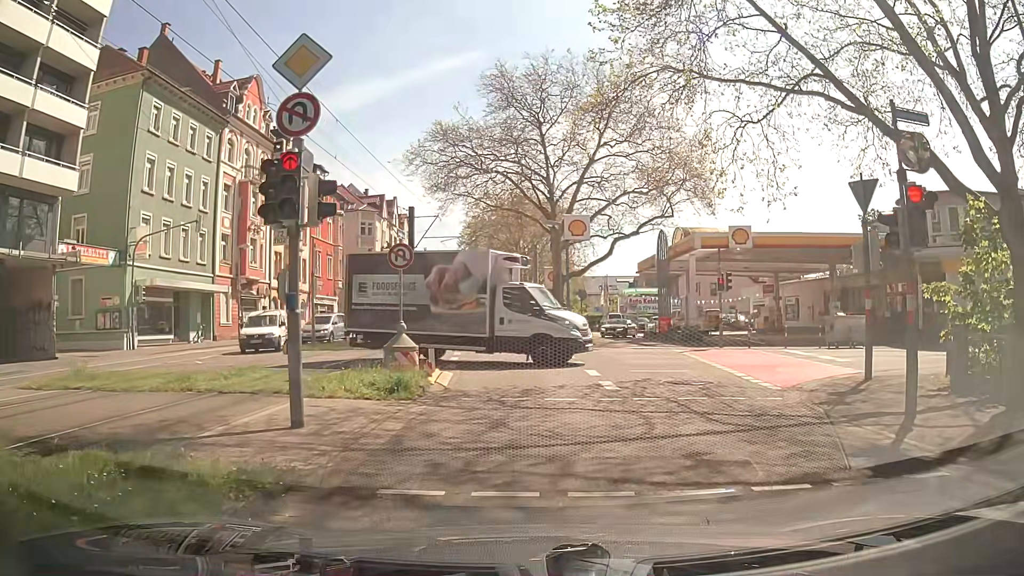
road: secondary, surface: asphalt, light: Day
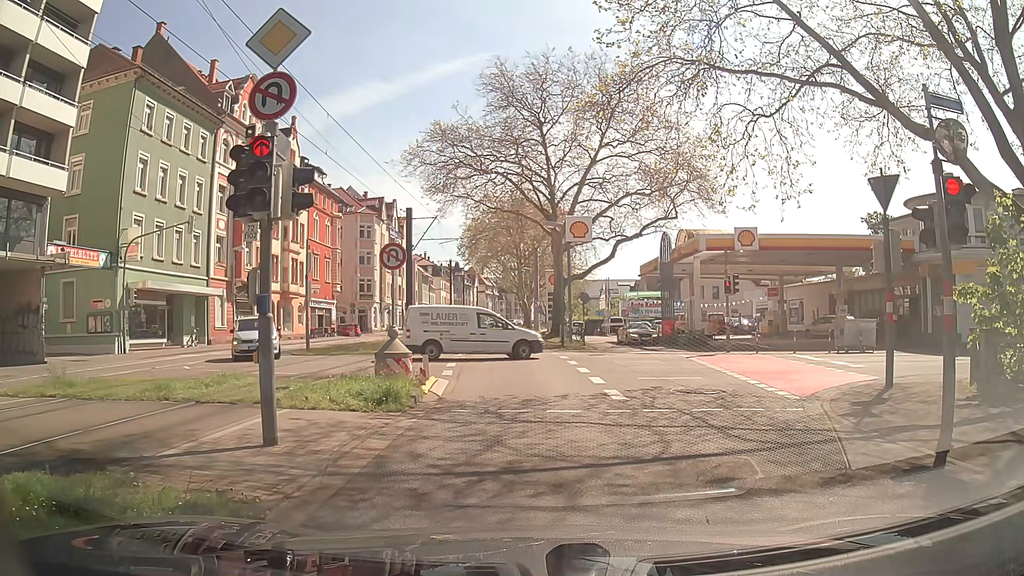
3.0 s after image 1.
(0.0, +0.9) m; 0°
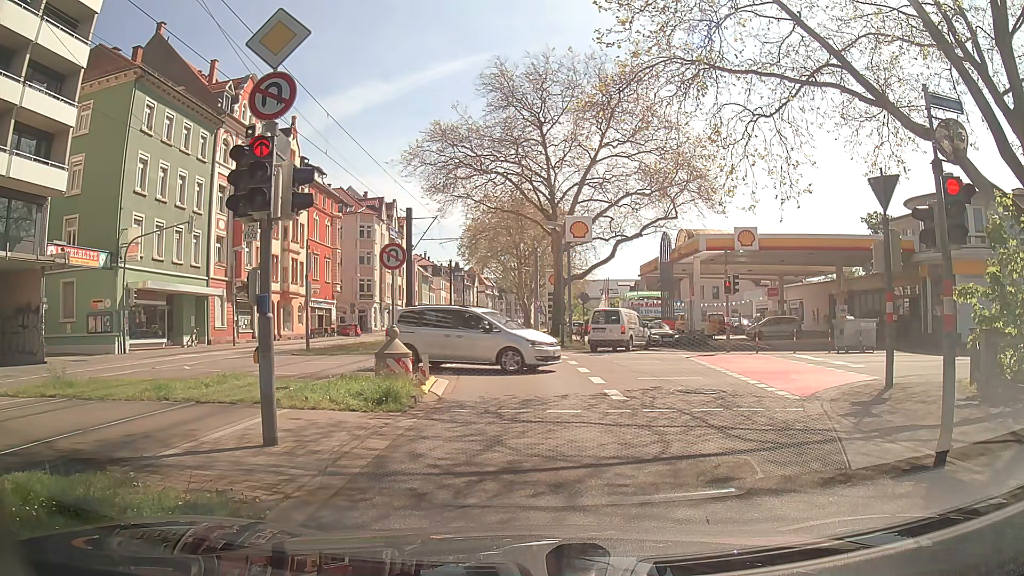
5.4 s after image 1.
(0.0, 0.0) m; 0°
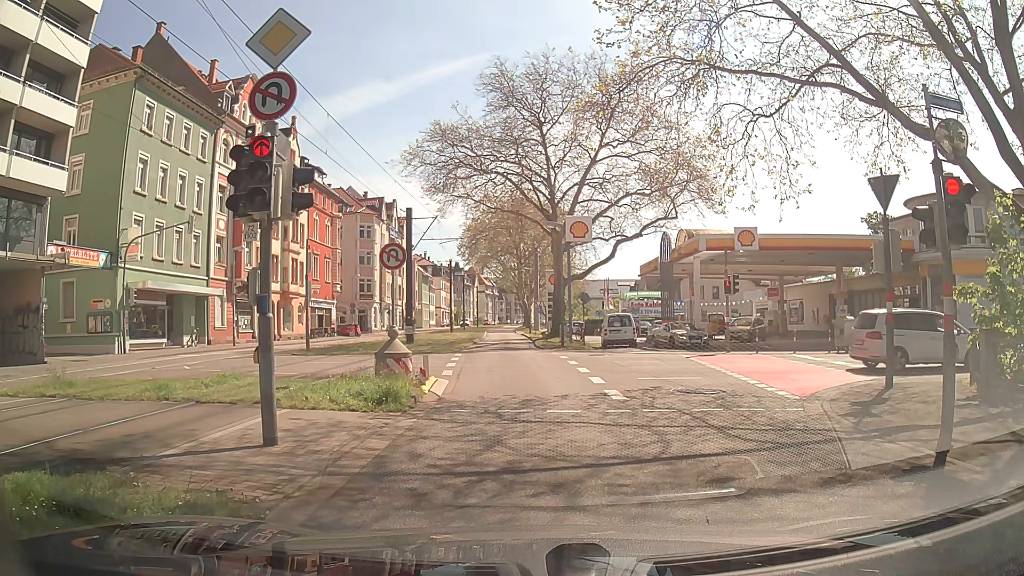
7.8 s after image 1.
(0.0, 0.0) m; 0°
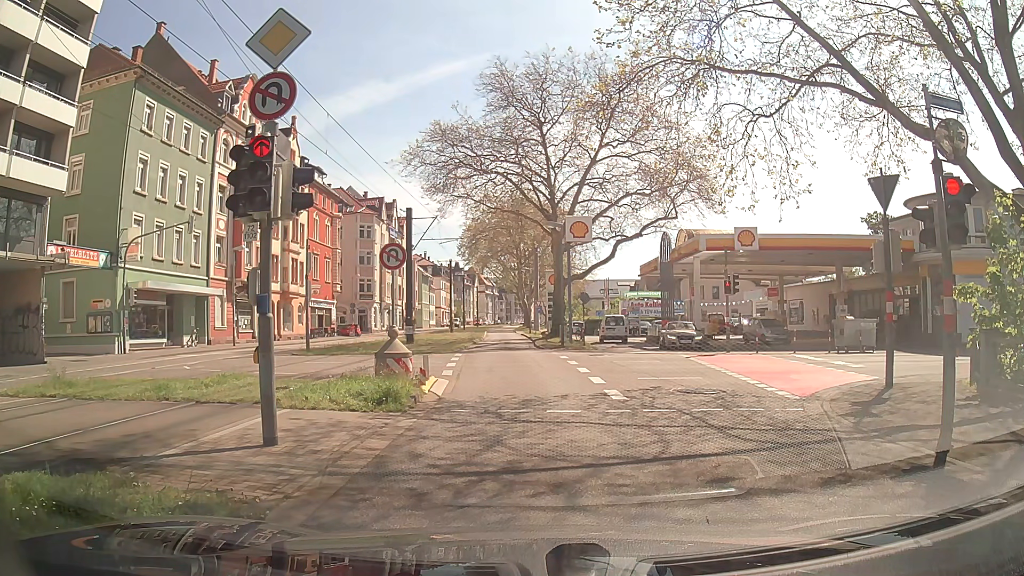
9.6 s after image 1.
(0.0, 0.0) m; 0°
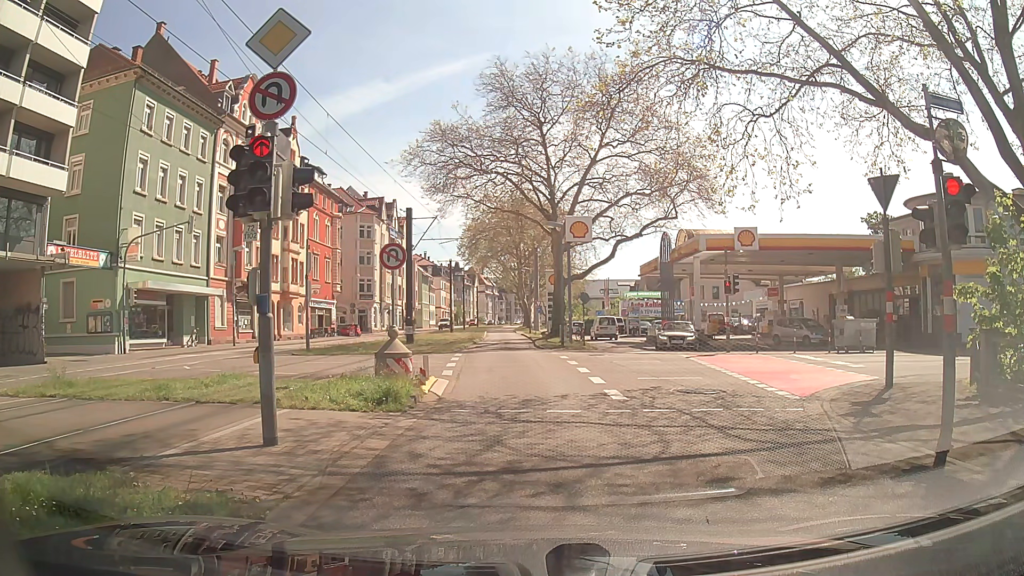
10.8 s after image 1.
(0.0, 0.0) m; 0°
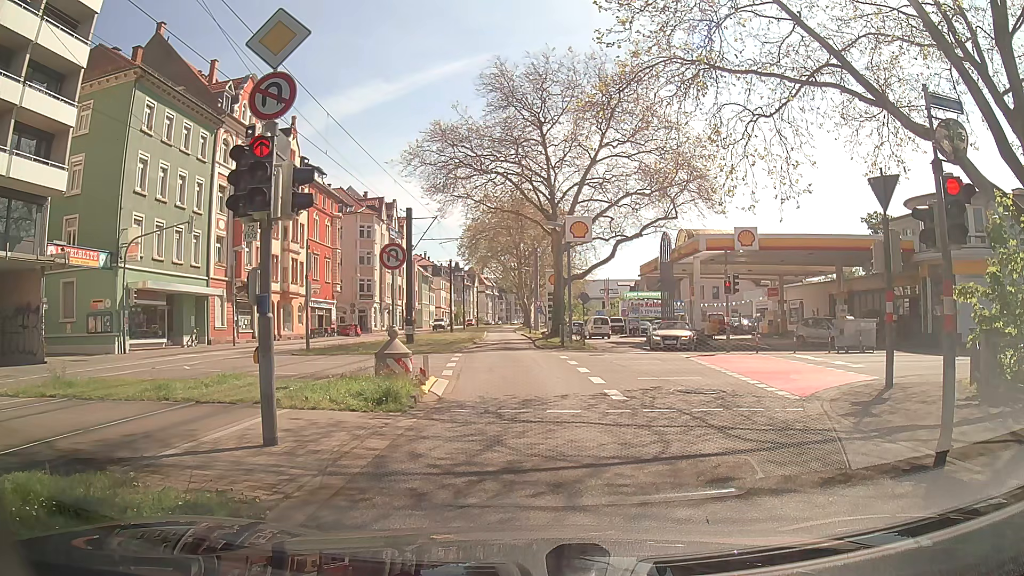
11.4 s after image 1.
(0.0, 0.0) m; 0°
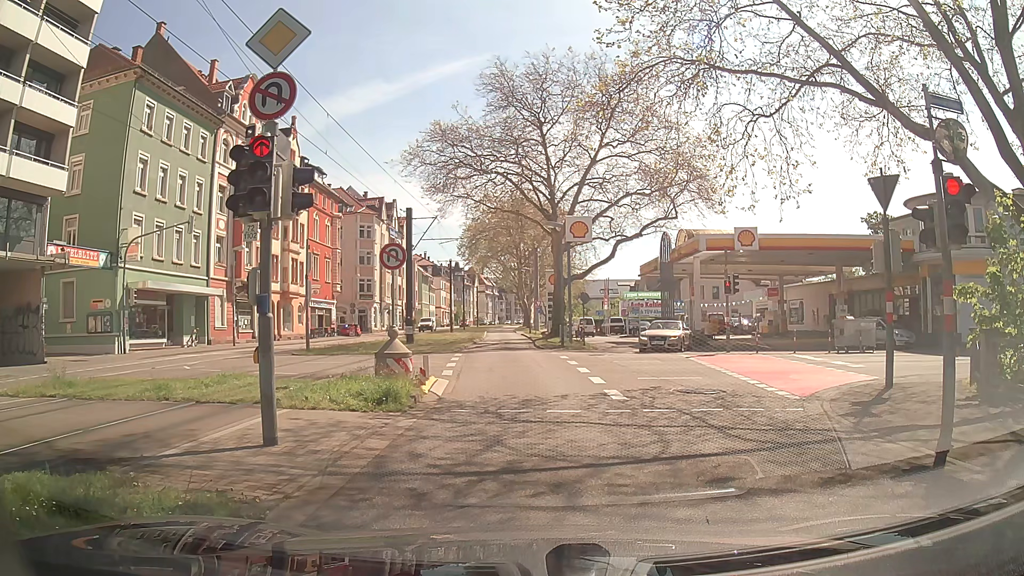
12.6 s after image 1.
(0.0, 0.0) m; 0°
